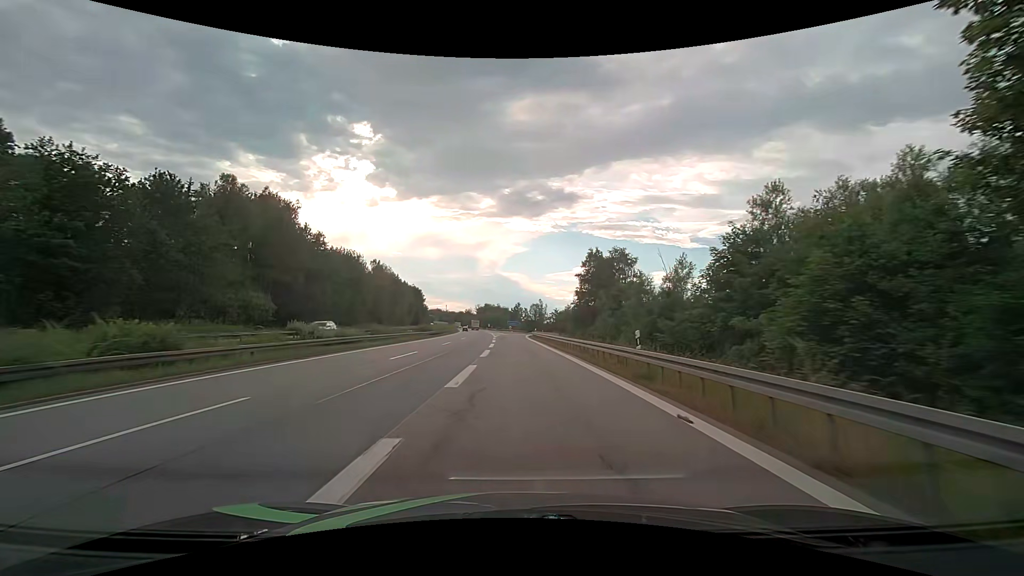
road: motorway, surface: asphalt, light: Day
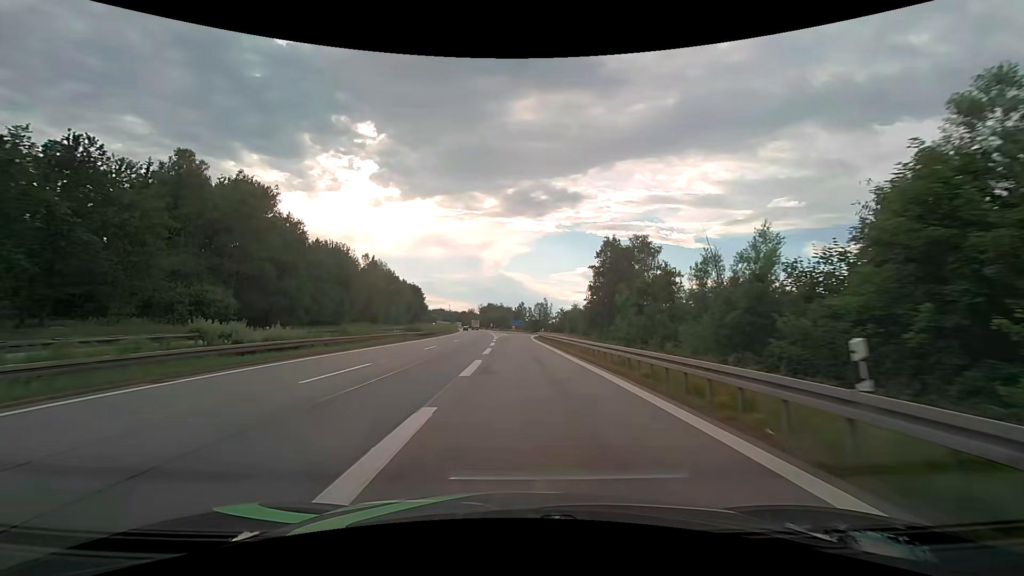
(0.0, +9.6) m; -1°
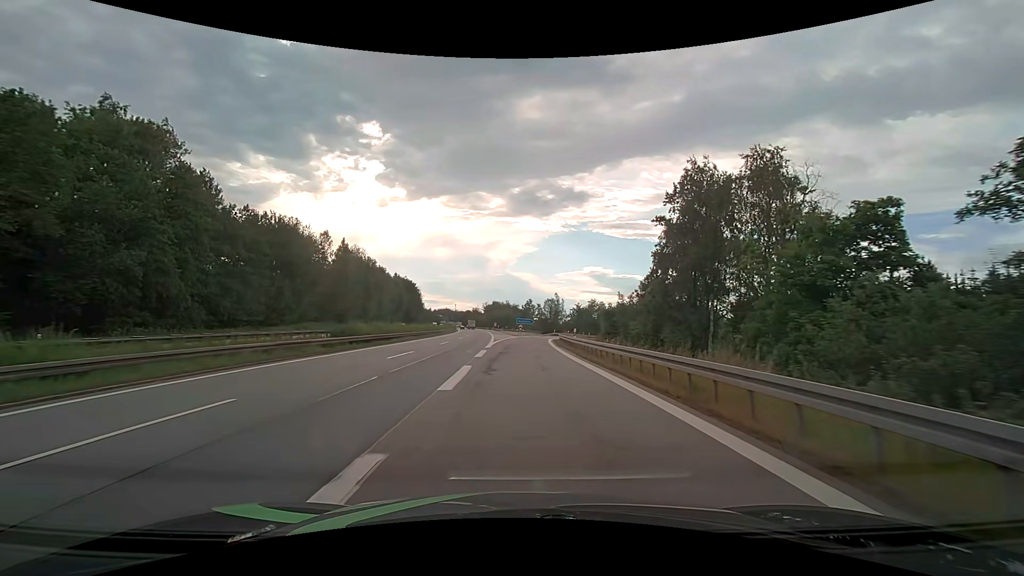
(0.0, +27.1) m; 0°
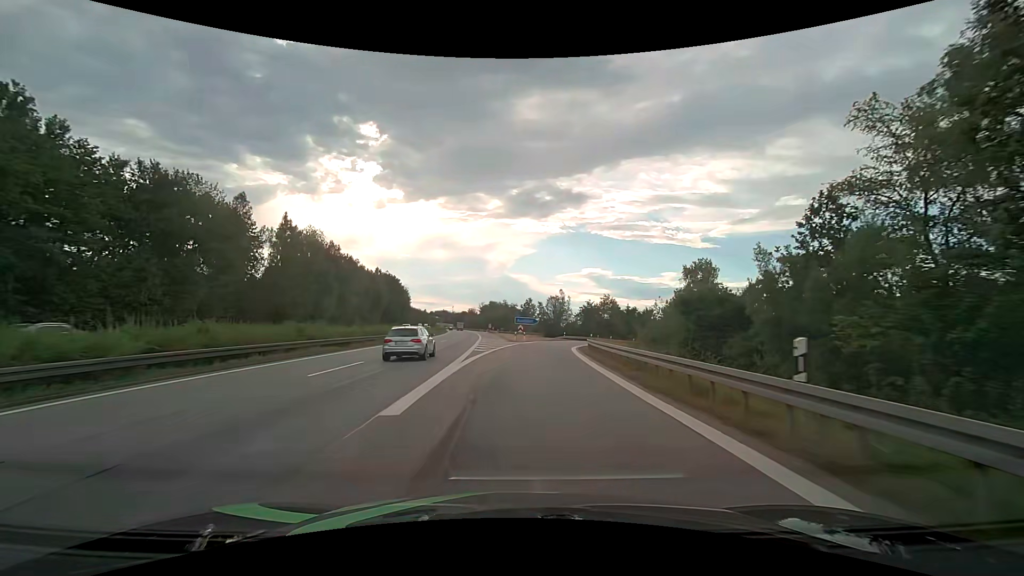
(-0.1, +25.3) m; 0°
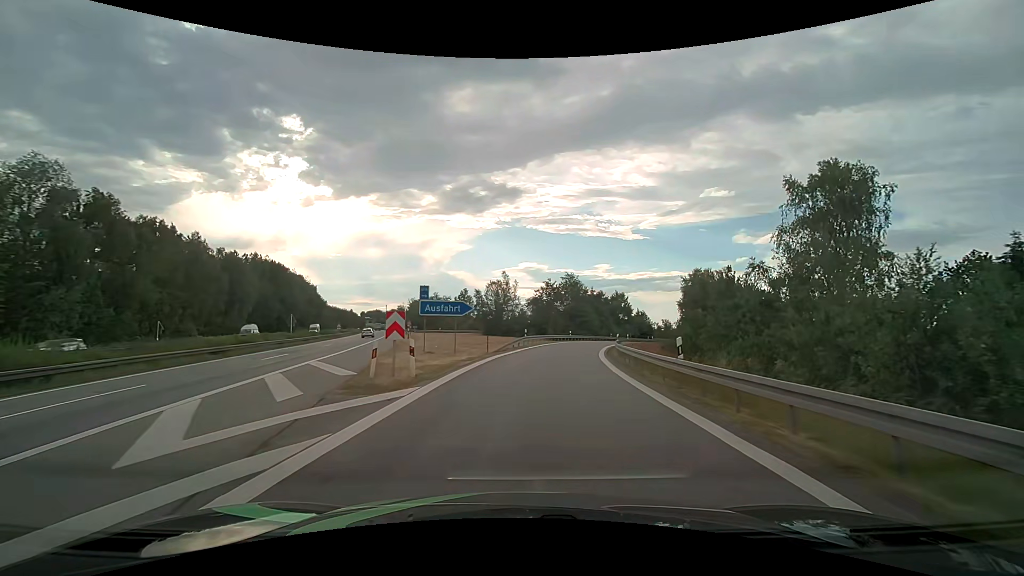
(+2.0, +39.6) m; +8°
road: motorway_link
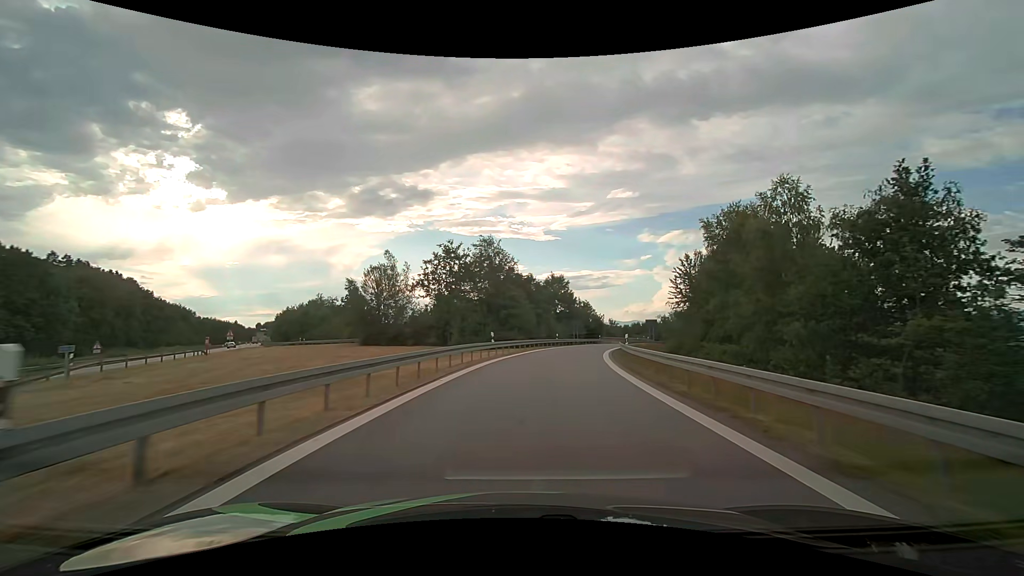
(+3.0, +37.0) m; +9°
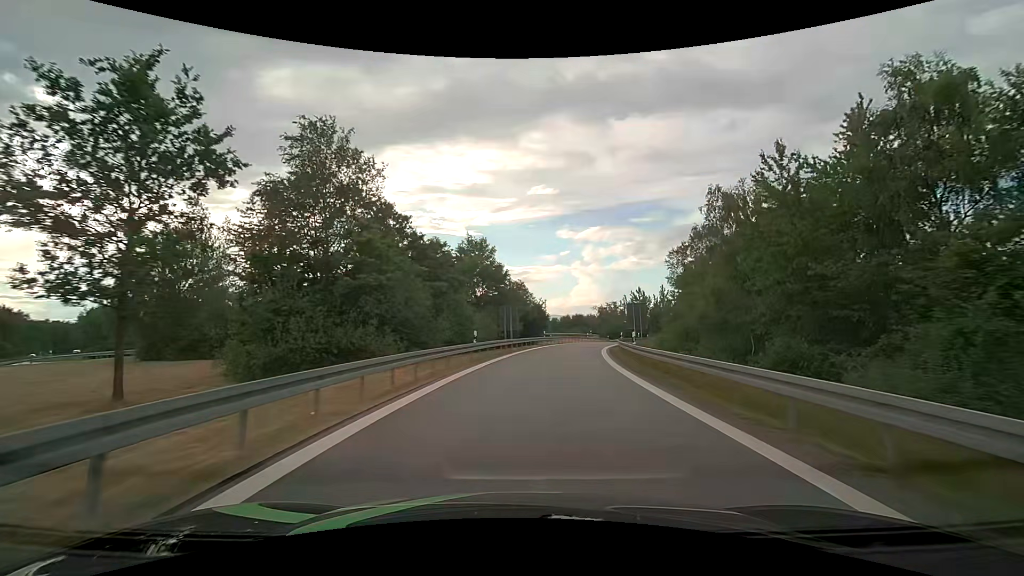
(+2.2, +30.0) m; +9°
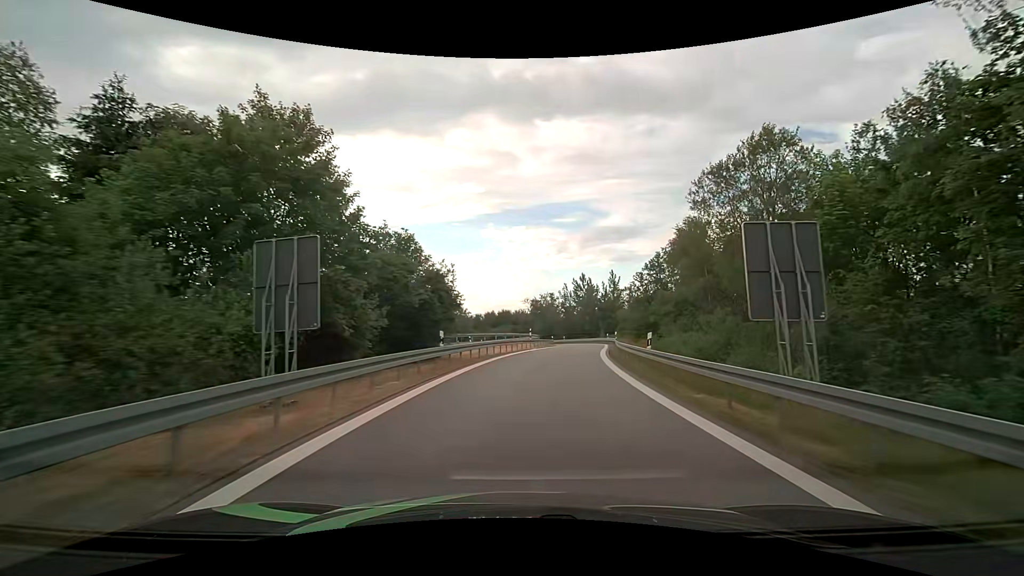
(+2.2, +30.6) m; +8°
(0, +10) (+1, +20) (+3, +30) (+5, +40) (+6, +49) (+8, +59) (+9, +69) (+9, +79) (+7, +89) (+3, +99) m
